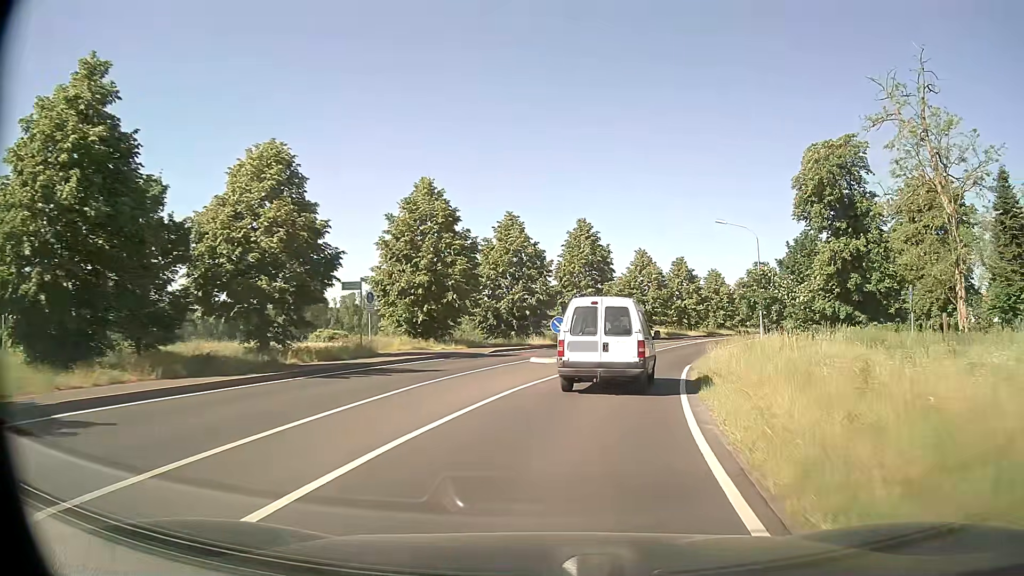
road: secondary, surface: asphalt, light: Day
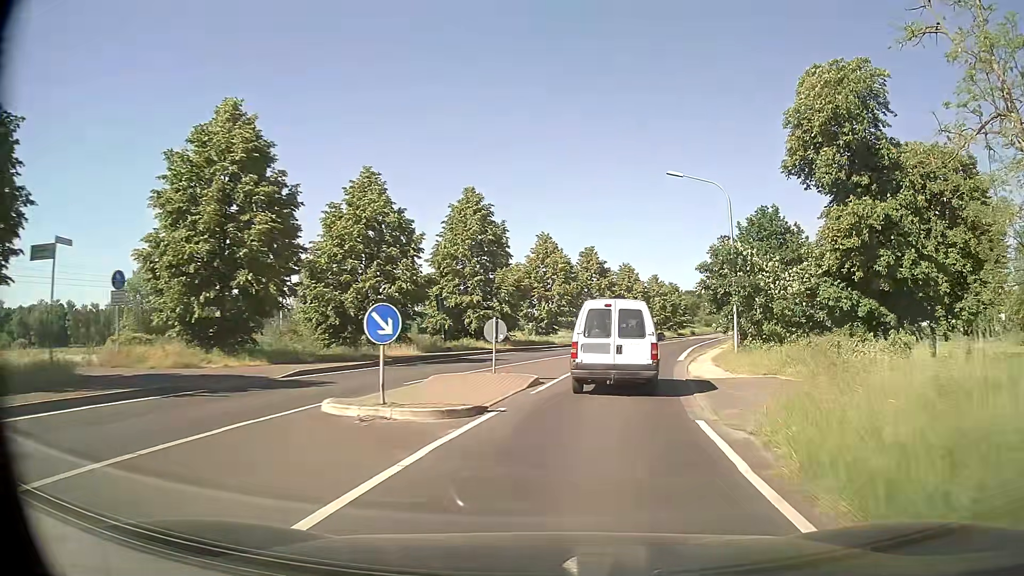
(+1.1, +14.3) m; +9°
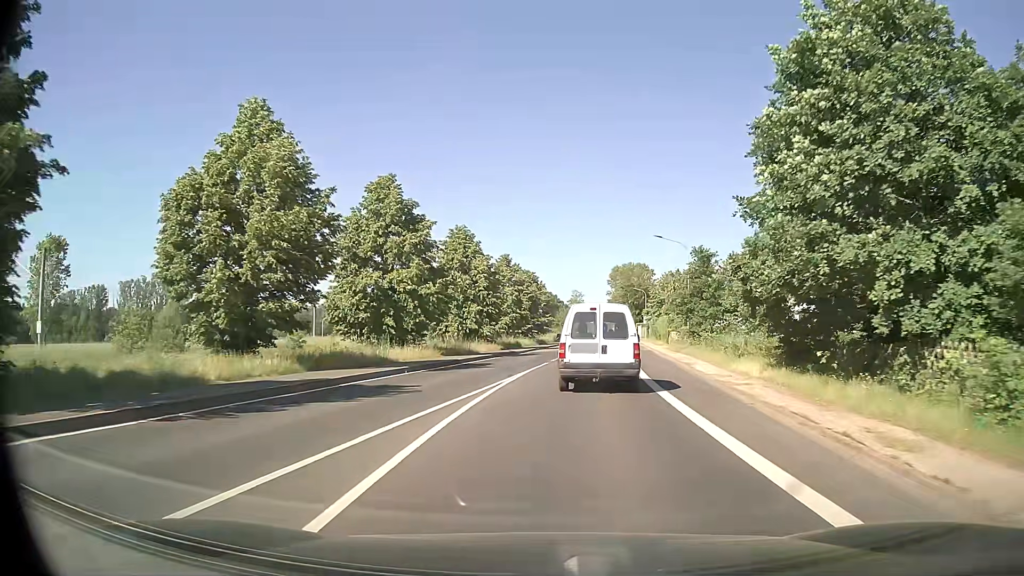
(+4.8, +34.5) m; +13°
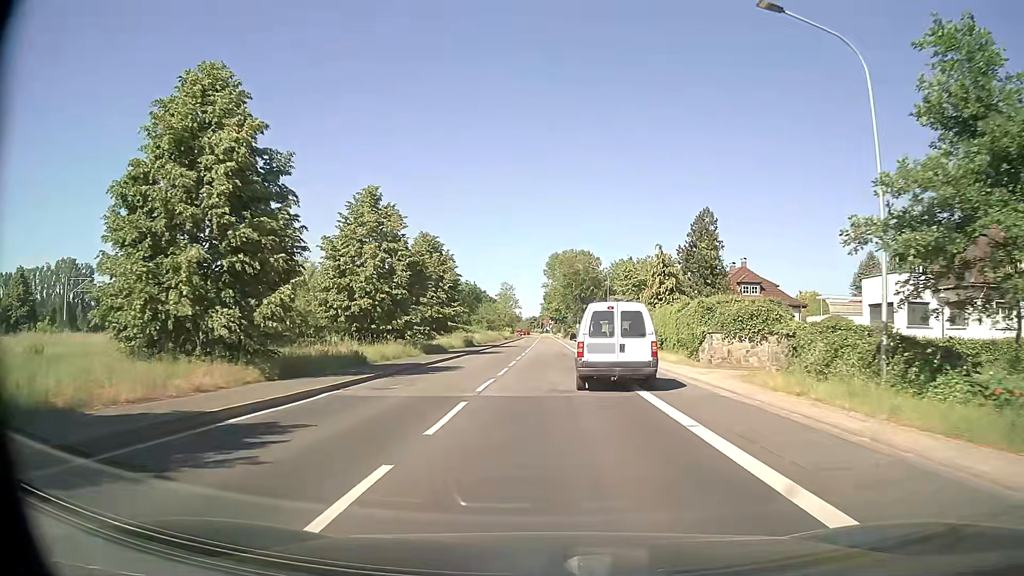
(+2.2, +34.2) m; +6°
(0, +10) (0, +20) (0, +30) (-1, +40) (-1, +50) (-1, +60) (0, +70) (0, +80) (0, +90) (0, +100) m
